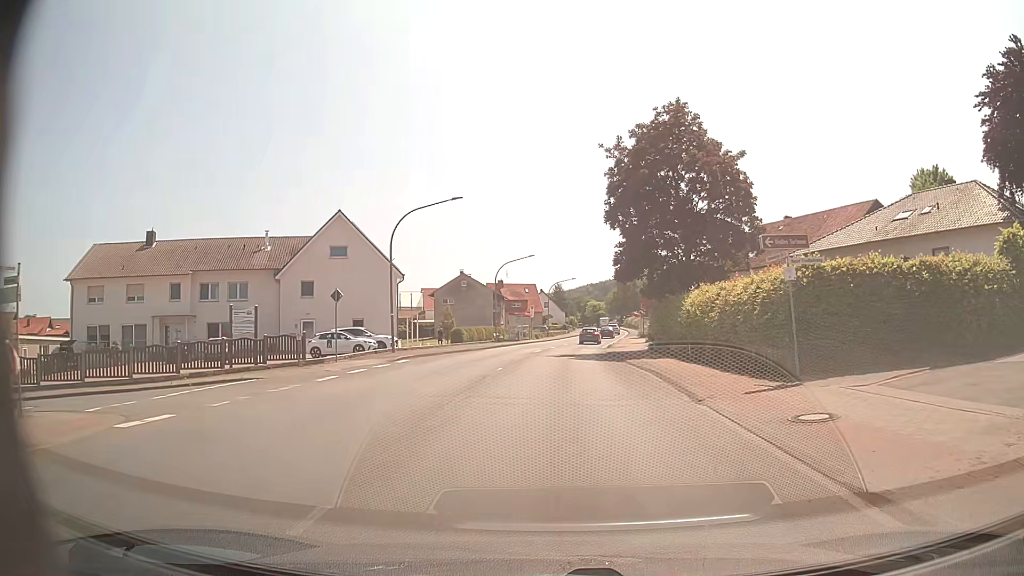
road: primary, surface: asphalt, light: Day
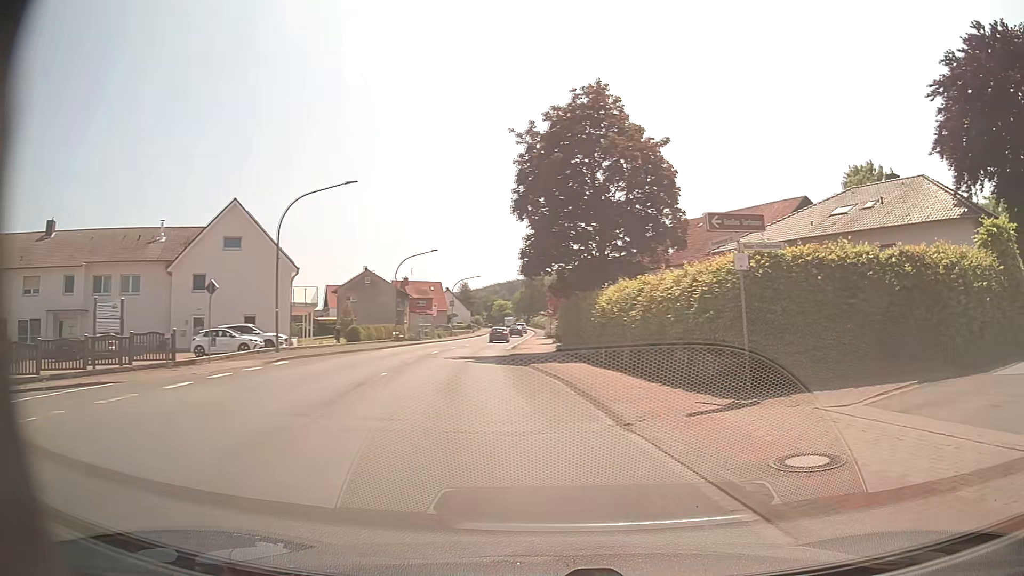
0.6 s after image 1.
(+0.1, +3.1) m; +8°
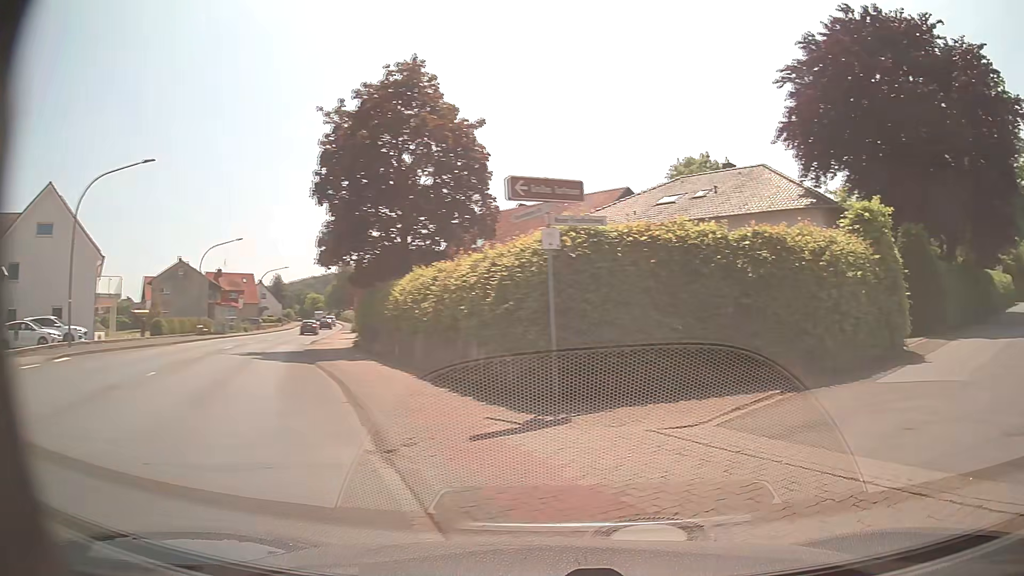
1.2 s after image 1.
(+0.3, +2.5) m; +13°
